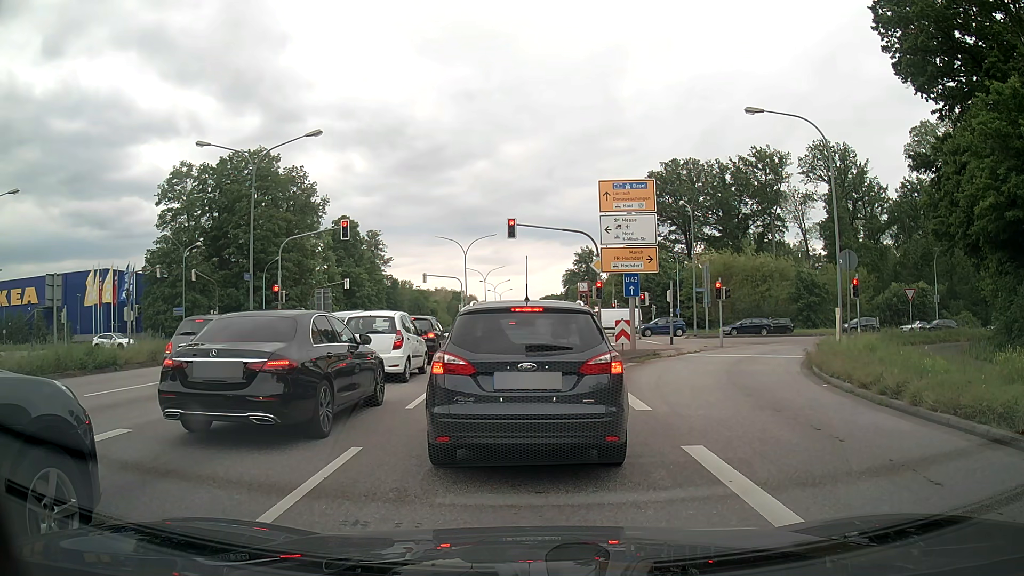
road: primary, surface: asphalt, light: Day
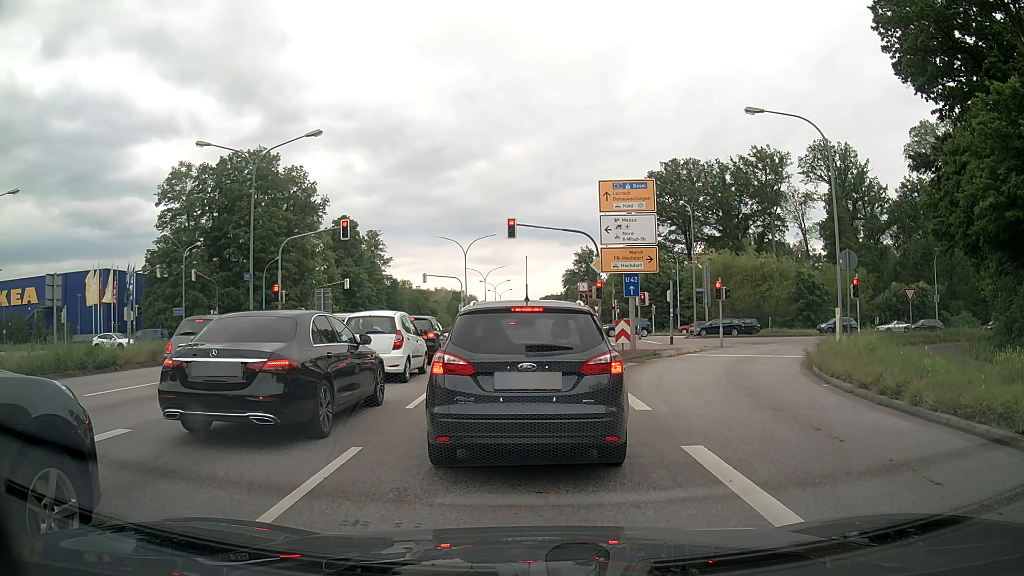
(0.0, 0.0) m; 0°
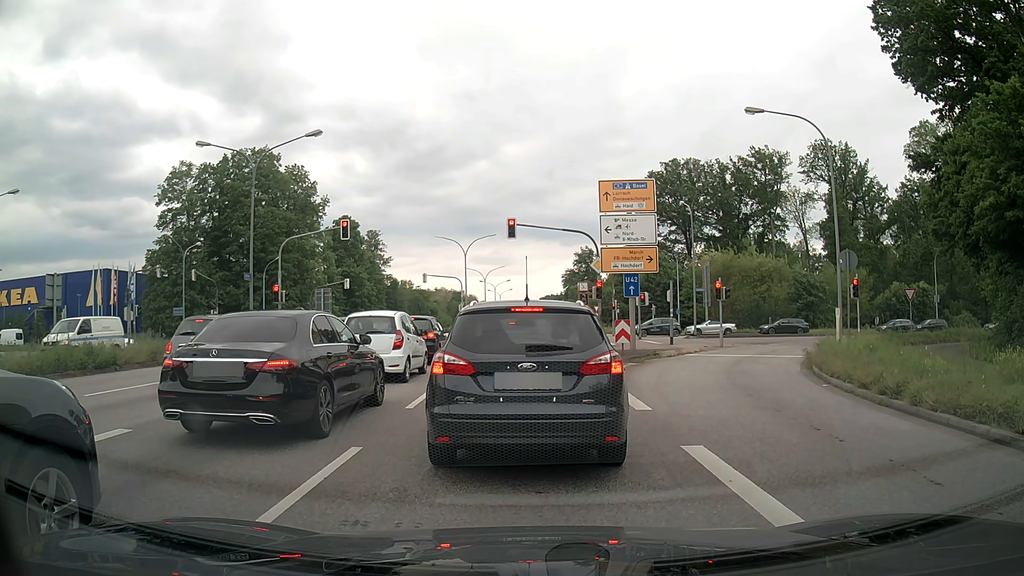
(0.0, 0.0) m; 0°
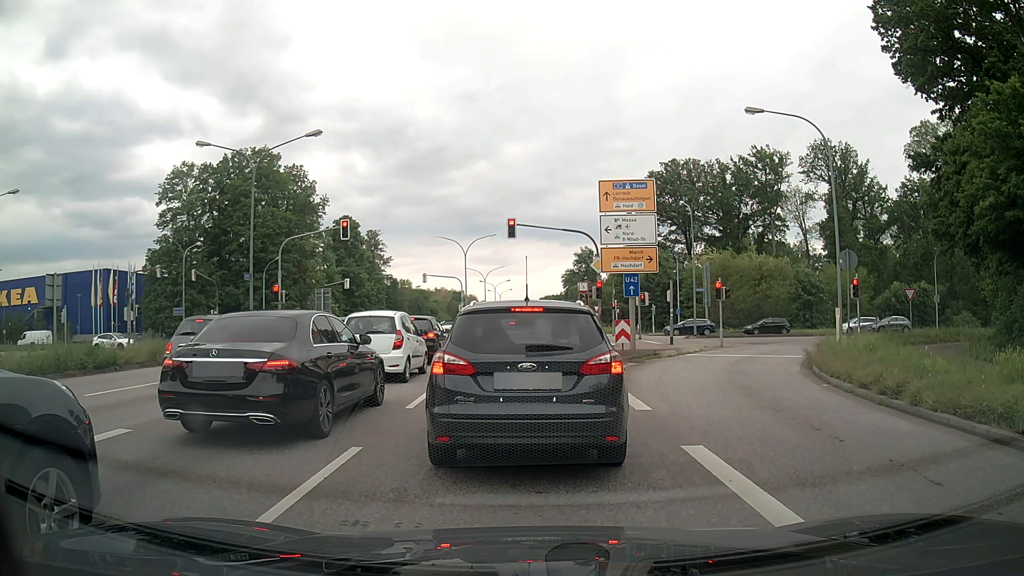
(0.0, 0.0) m; 0°
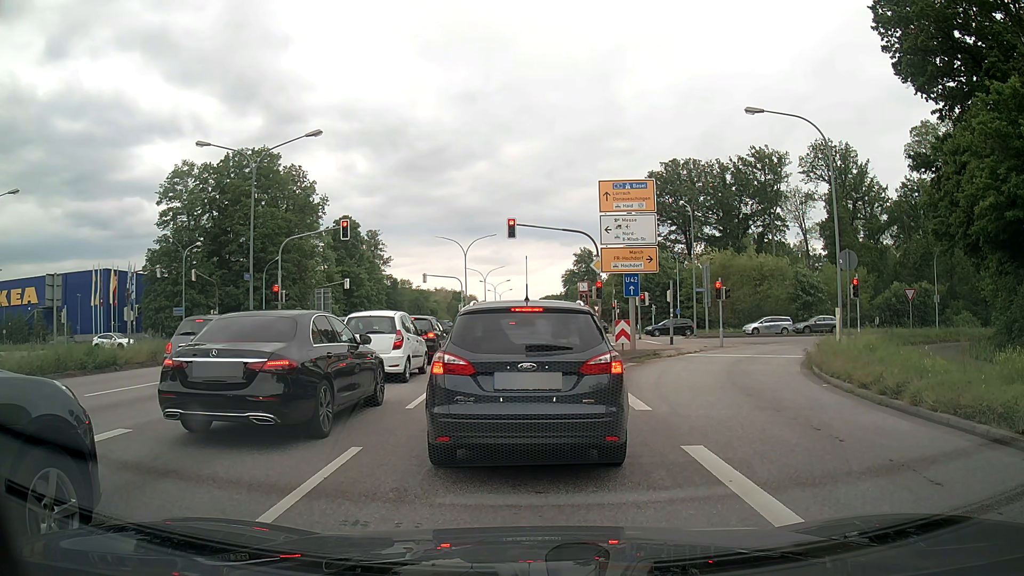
(0.0, 0.0) m; 0°
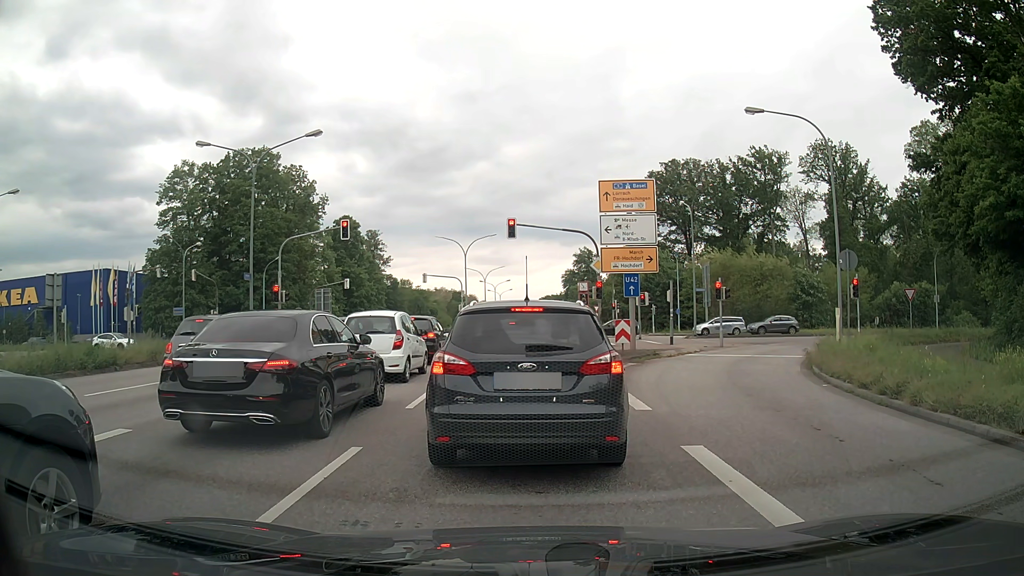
(0.0, 0.0) m; 0°
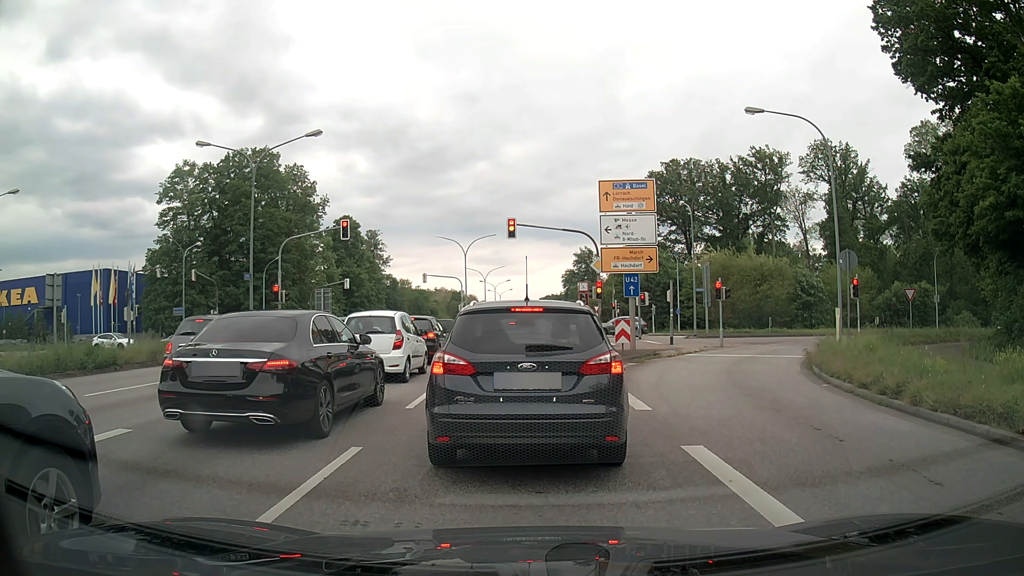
(0.0, 0.0) m; 0°
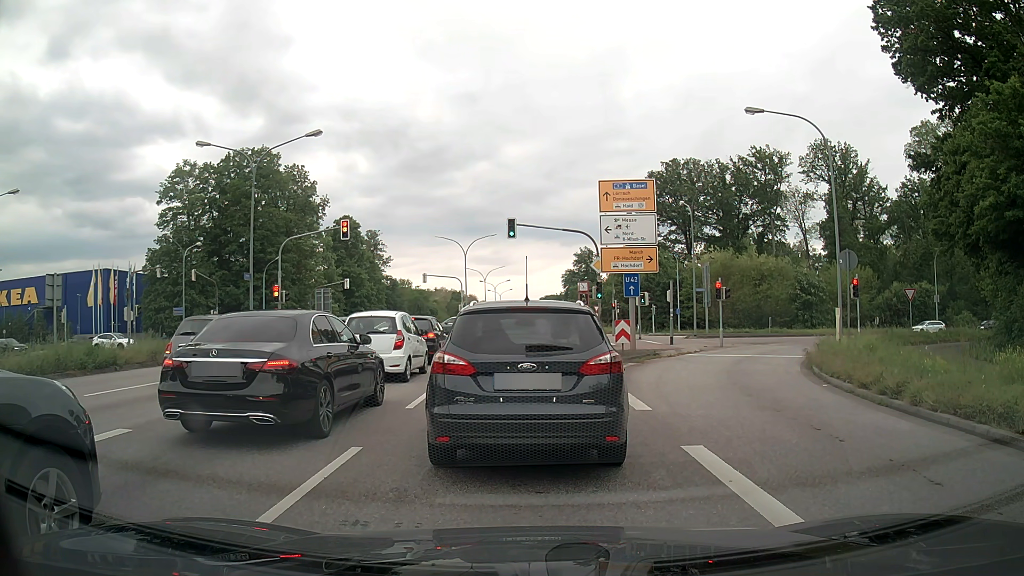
(0.0, 0.0) m; 0°
(0, +10) (-1, +20) (-1, +30) (-2, +40) (-2, +50) (-3, +60) (-3, +70) (-4, +80) (-4, +90) (-5, +100) m
